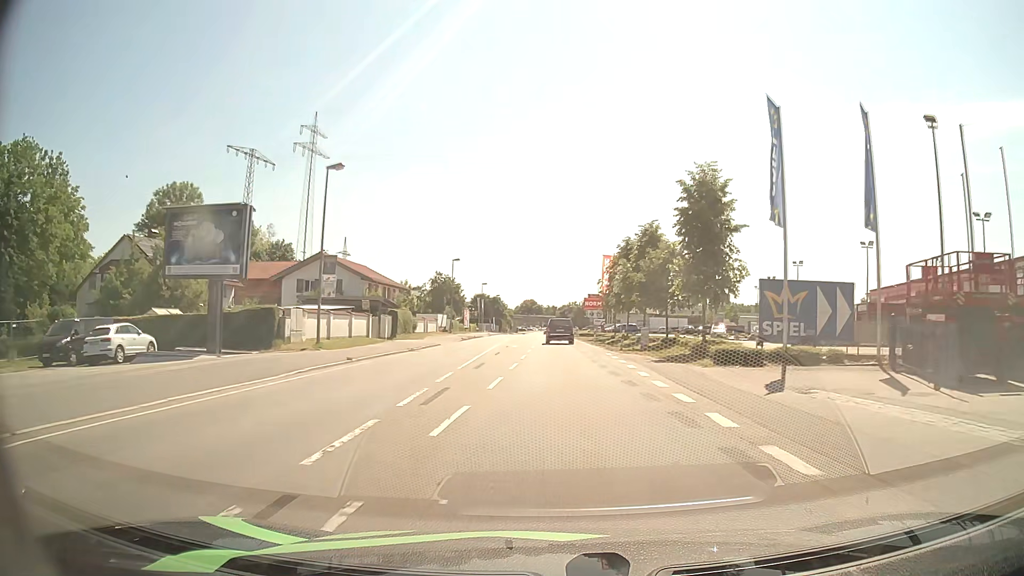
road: primary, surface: asphalt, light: Day
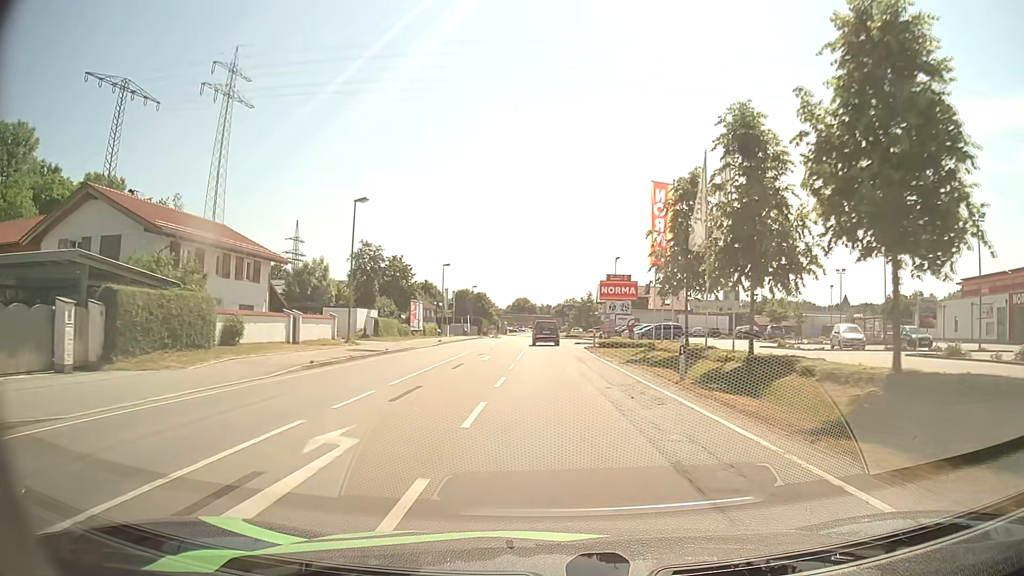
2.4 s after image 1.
(+0.2, +35.0) m; 0°
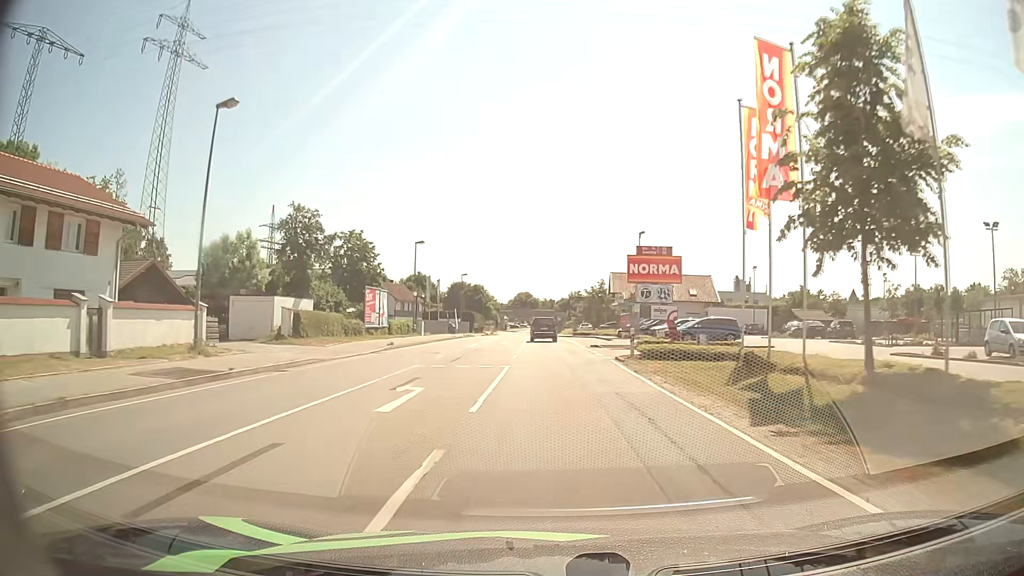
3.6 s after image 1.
(0.0, +16.8) m; 0°
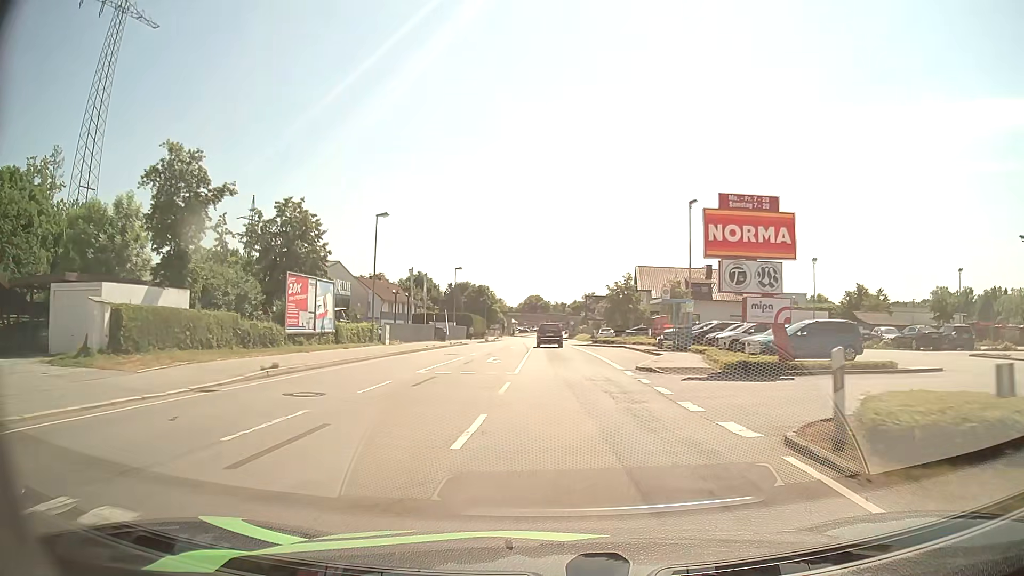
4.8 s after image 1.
(-0.2, +16.3) m; -1°
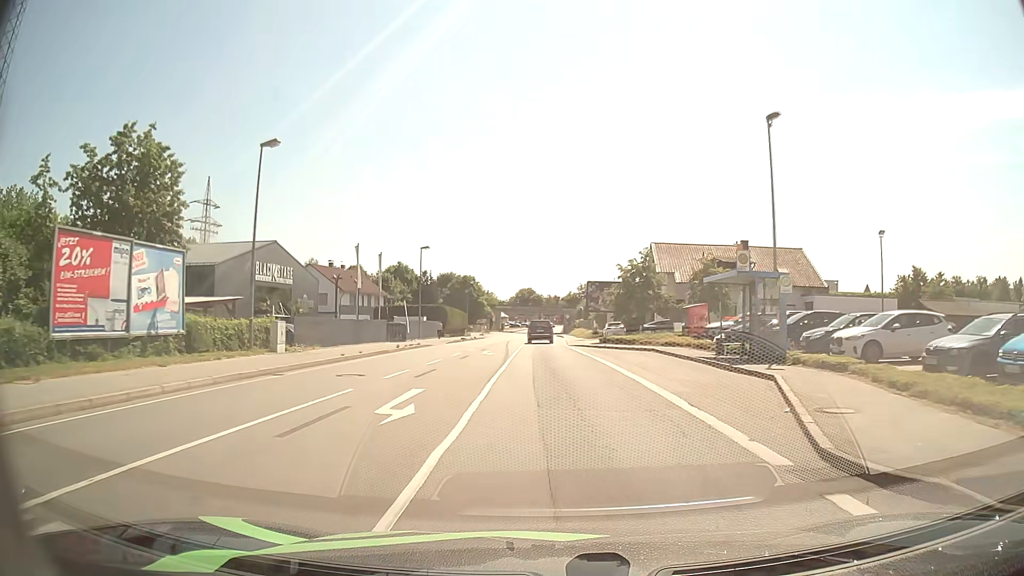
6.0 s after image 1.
(+0.1, +16.2) m; +1°
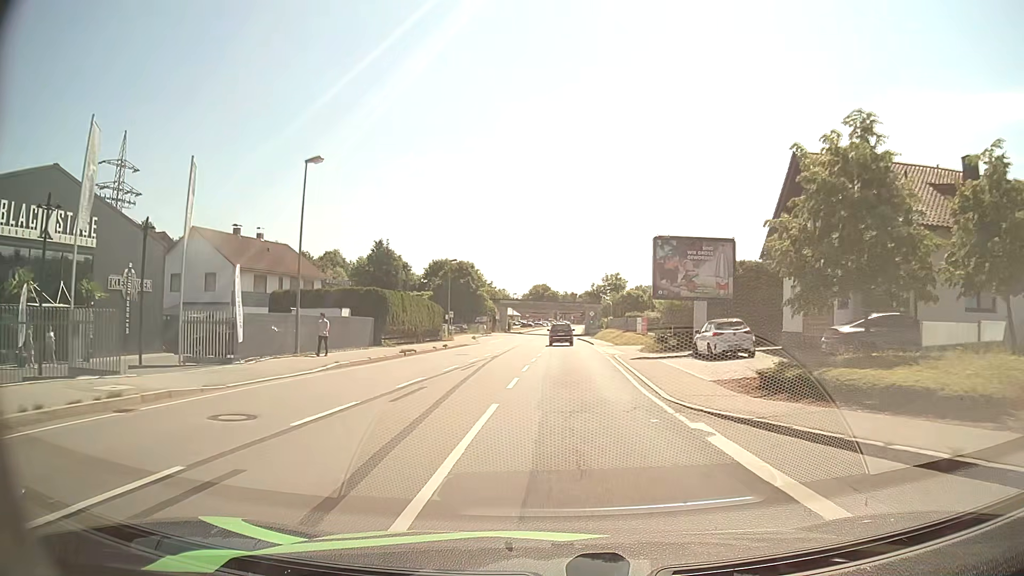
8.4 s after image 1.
(-0.6, +32.0) m; -2°
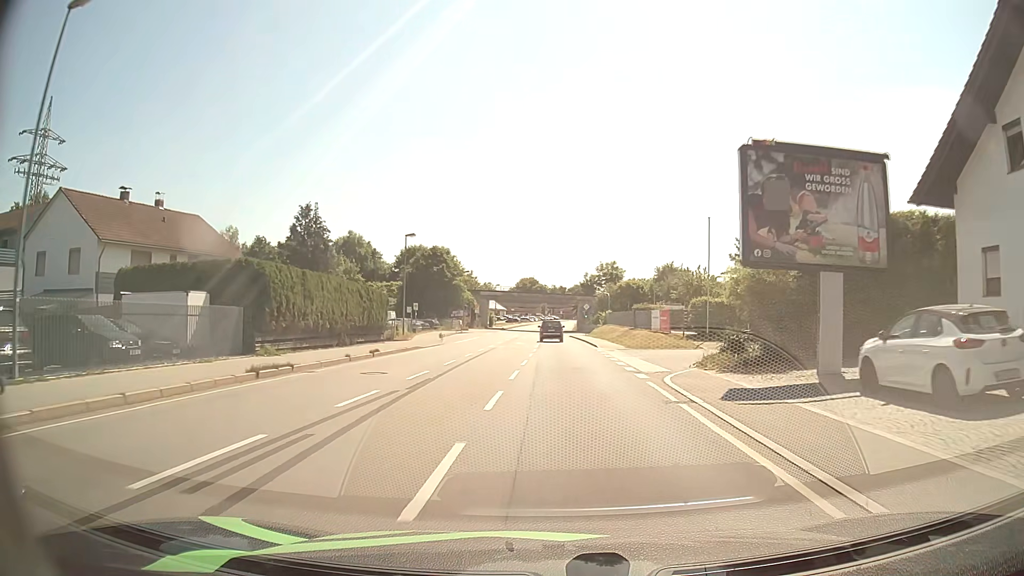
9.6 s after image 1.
(+0.1, +15.9) m; +1°
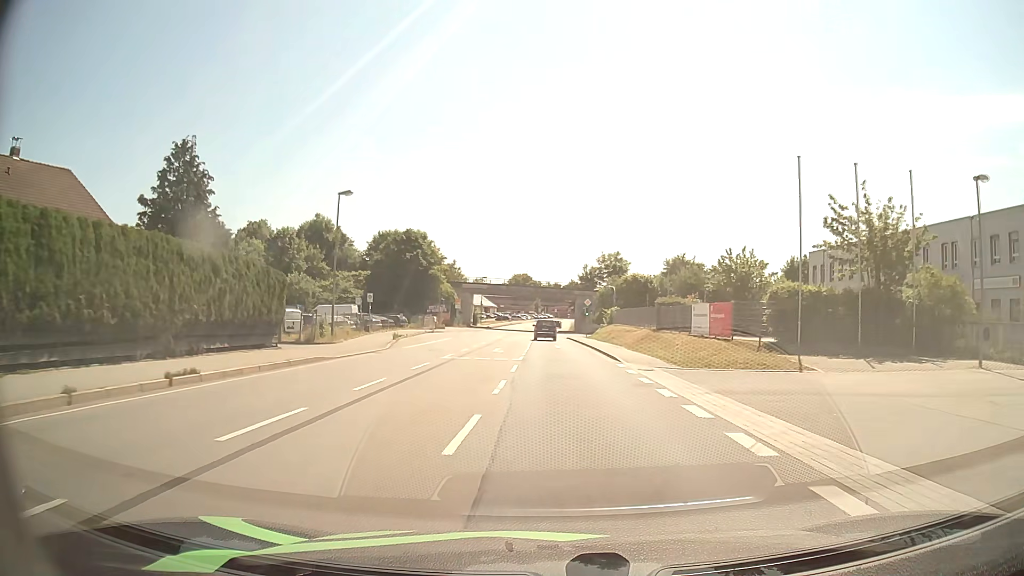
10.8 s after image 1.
(0.0, +15.7) m; 0°
(0, +10) (0, +20) (0, +30) (0, +40) (0, +50) (0, +60) (0, +70) (0, +80) (0, +90) (0, +100) m
